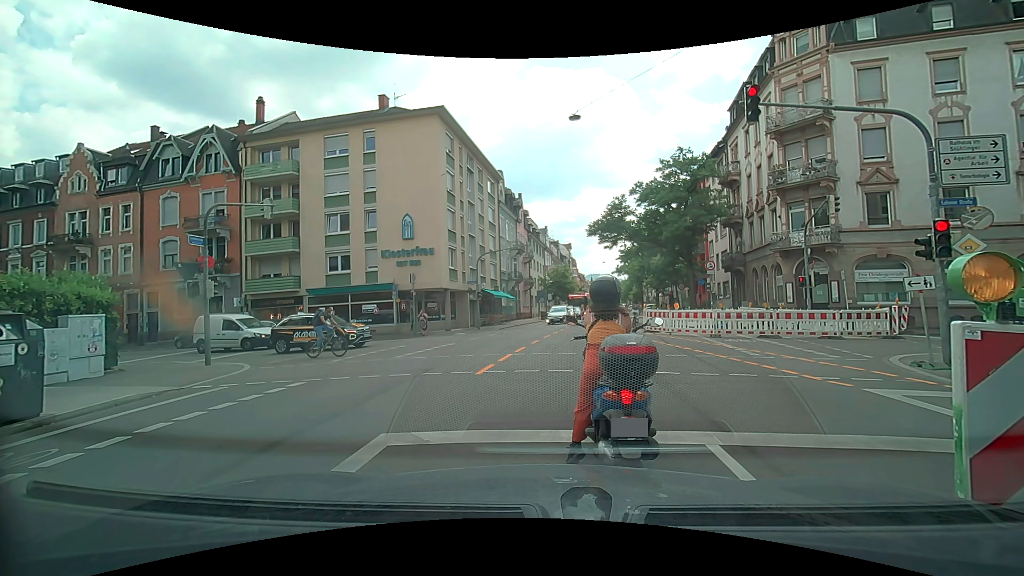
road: secondary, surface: asphalt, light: Day
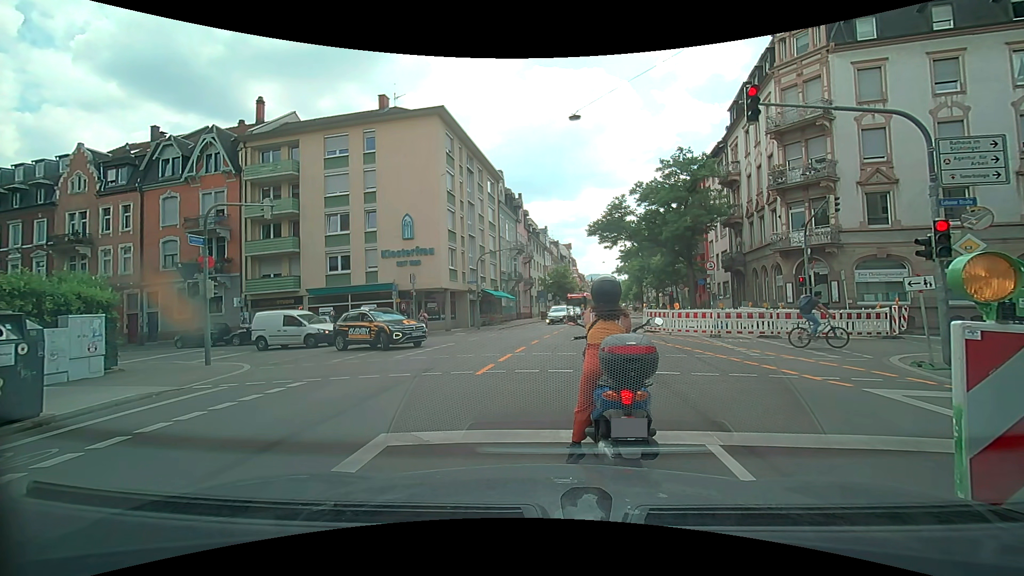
(0.0, 0.0) m; 0°
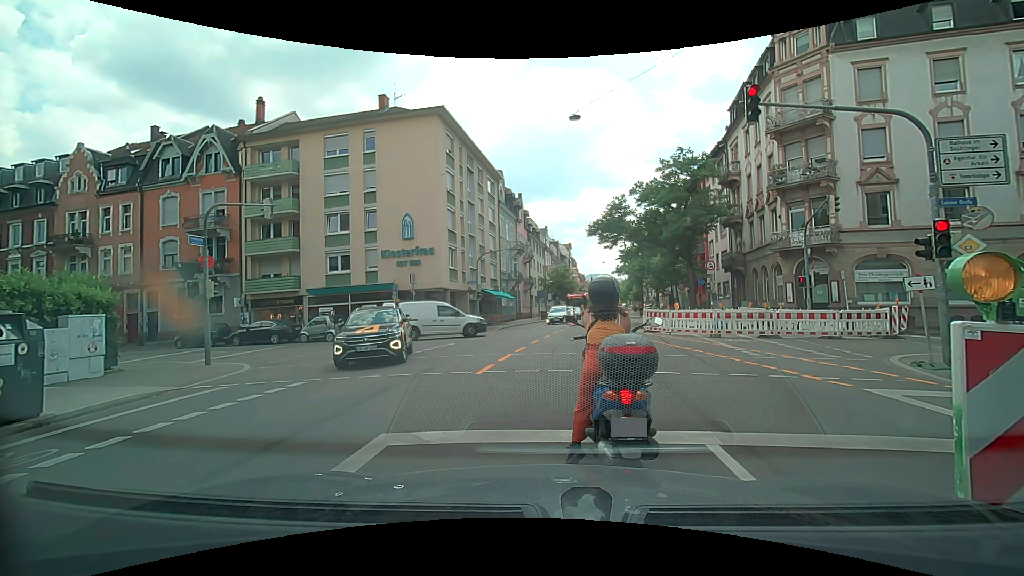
(0.0, 0.0) m; 0°
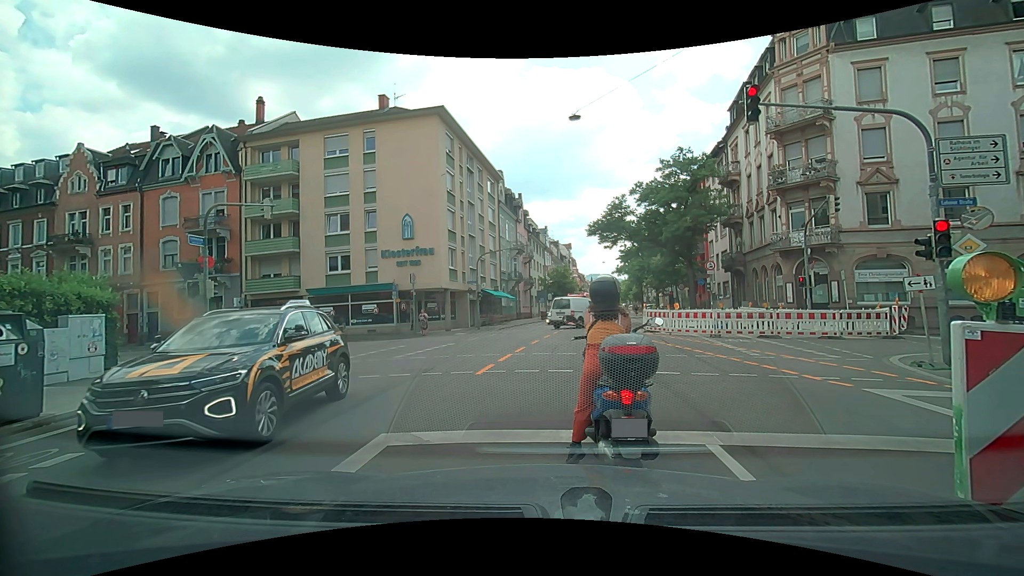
(0.0, 0.0) m; 0°
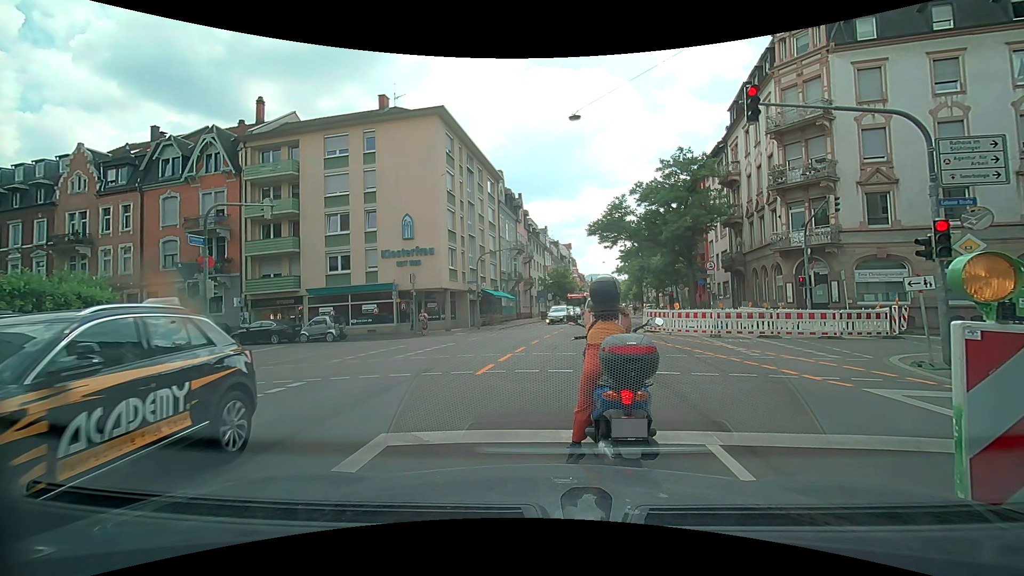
(0.0, 0.0) m; 0°
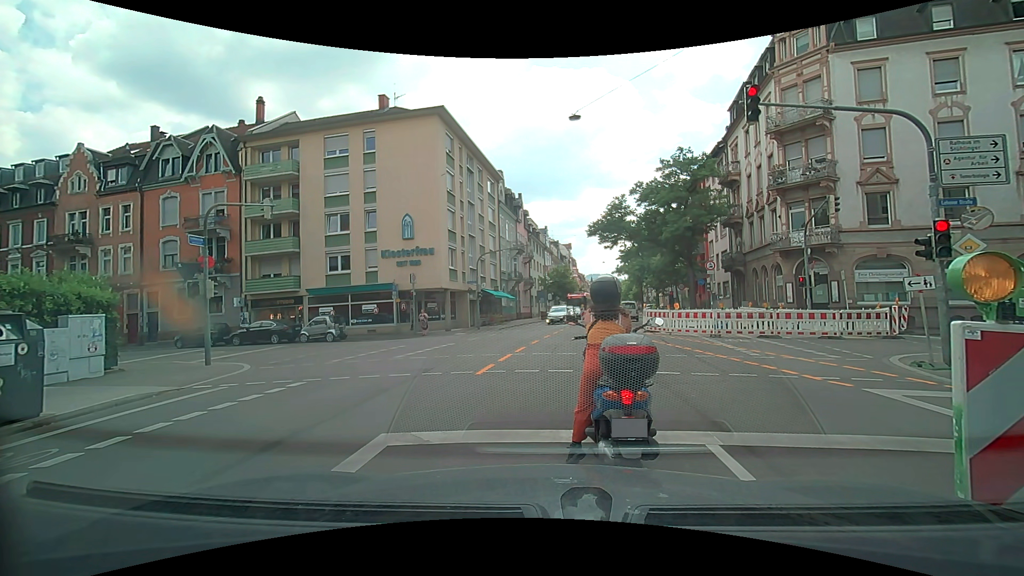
(0.0, 0.0) m; 0°
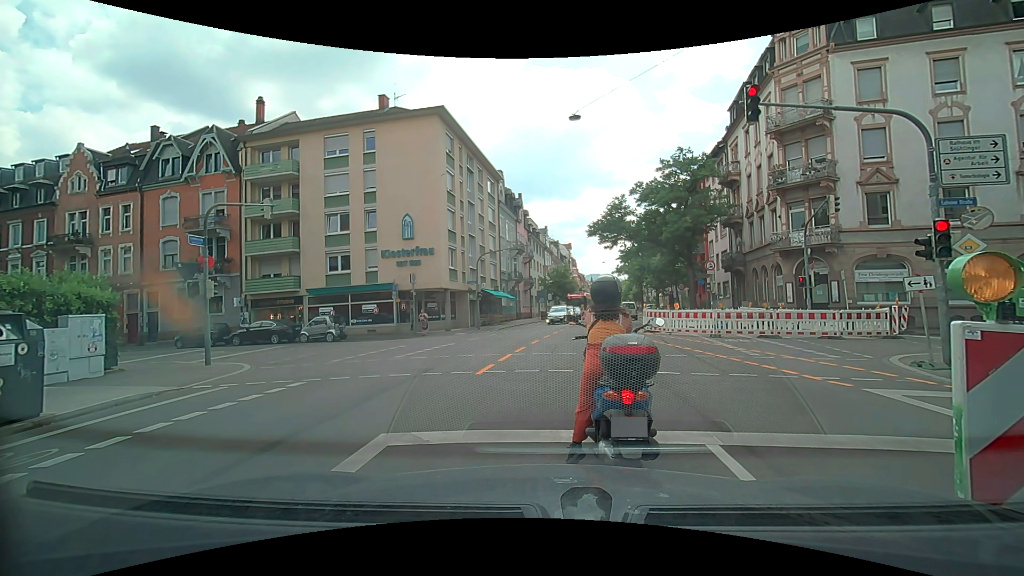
(0.0, 0.0) m; 0°
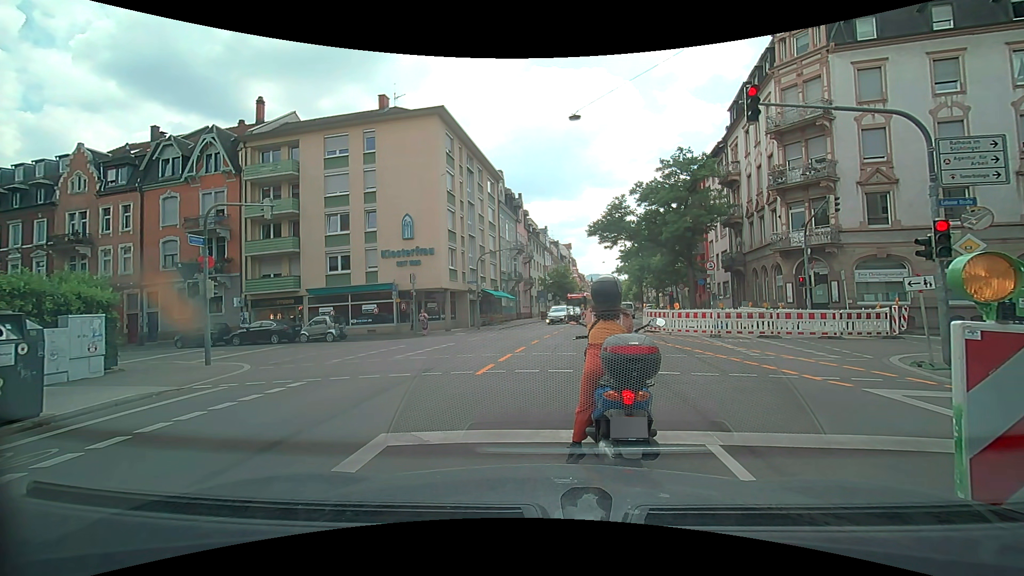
(0.0, 0.0) m; 0°
(+1, +10) (+3, +20) (+5, +30) (+8, +39) (+11, +49) (+13, +58) (+15, +68) (+17, +78) (+19, +88) (+21, +97) m
